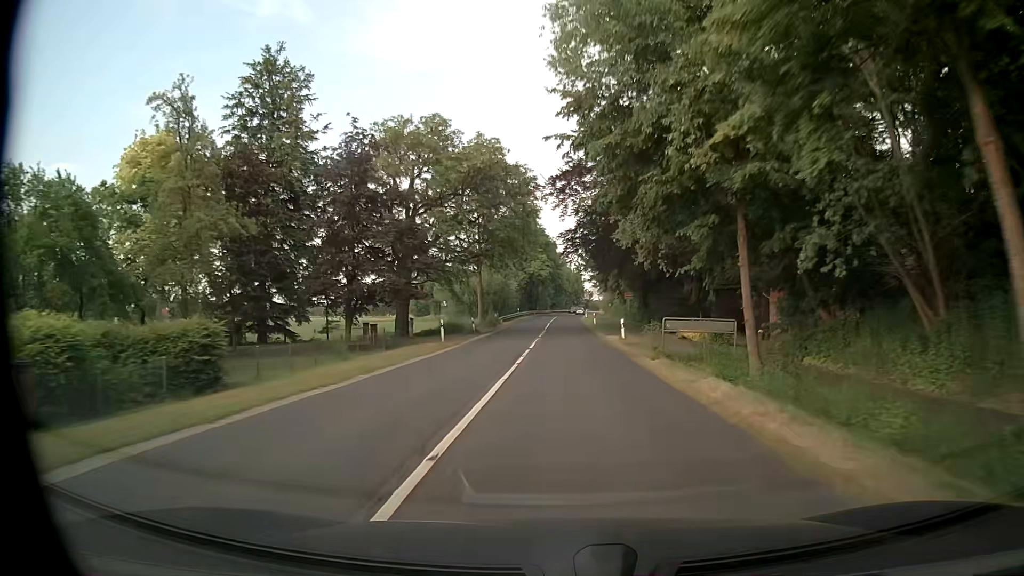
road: secondary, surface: asphalt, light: Day
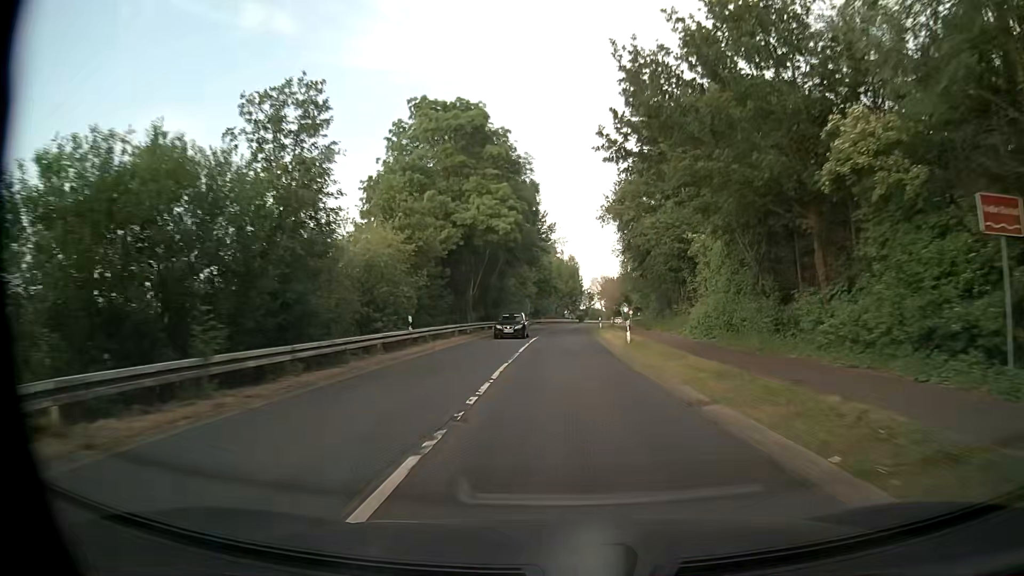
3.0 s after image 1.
(0.0, +59.9) m; +1°
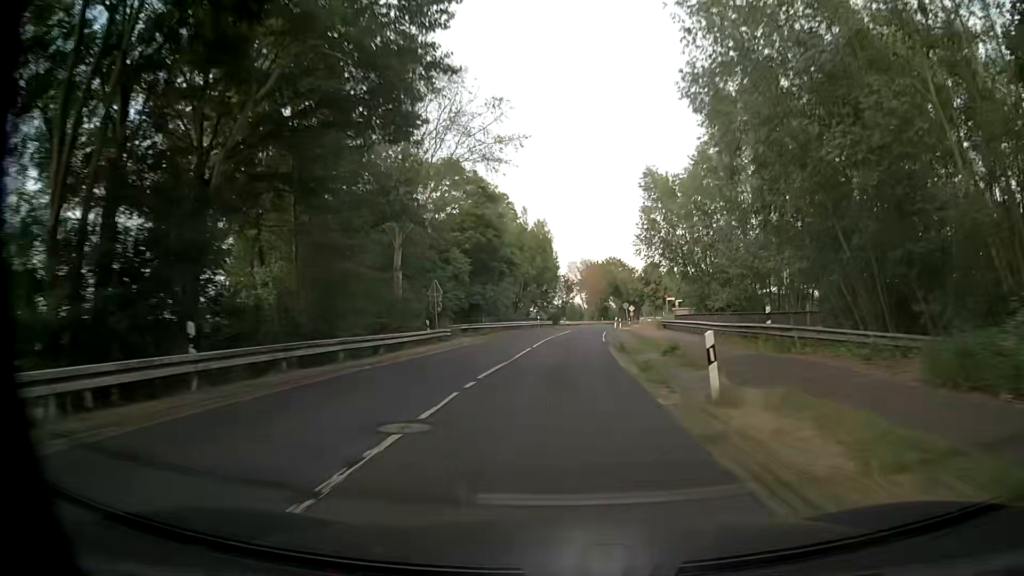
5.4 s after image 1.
(+0.9, +47.6) m; +2°
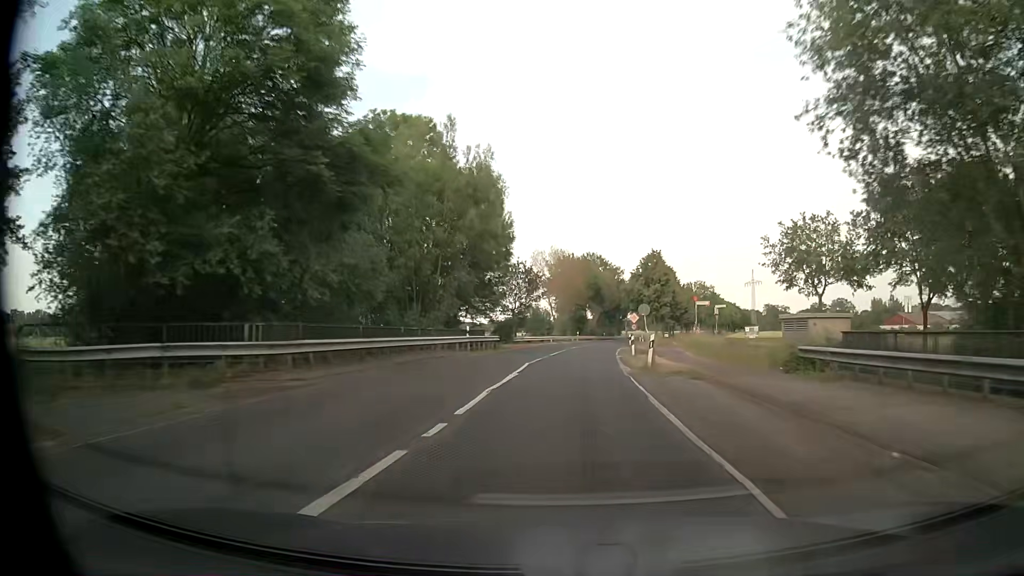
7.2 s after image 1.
(+1.2, +35.9) m; +3°
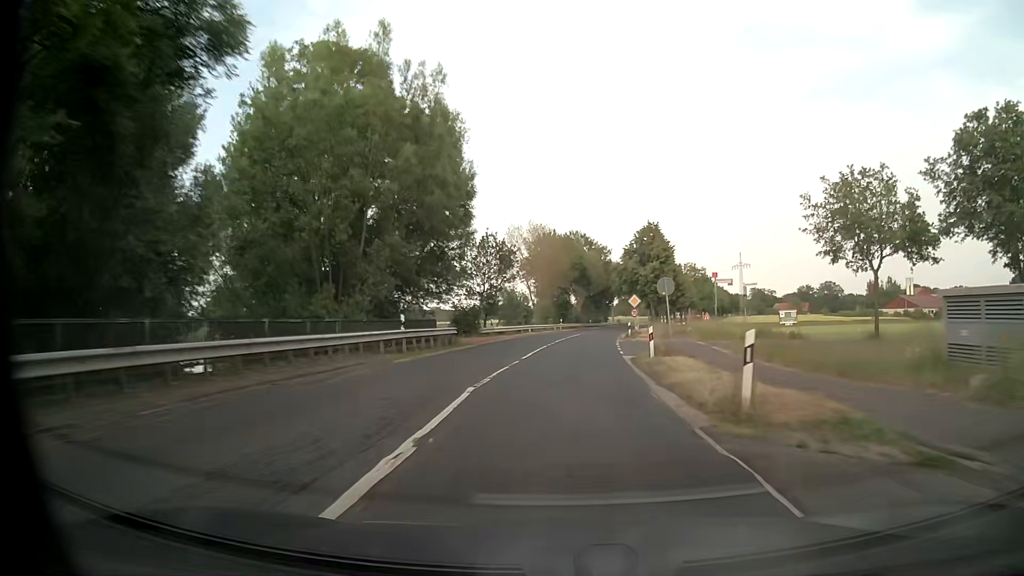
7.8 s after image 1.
(+0.1, +12.0) m; +1°
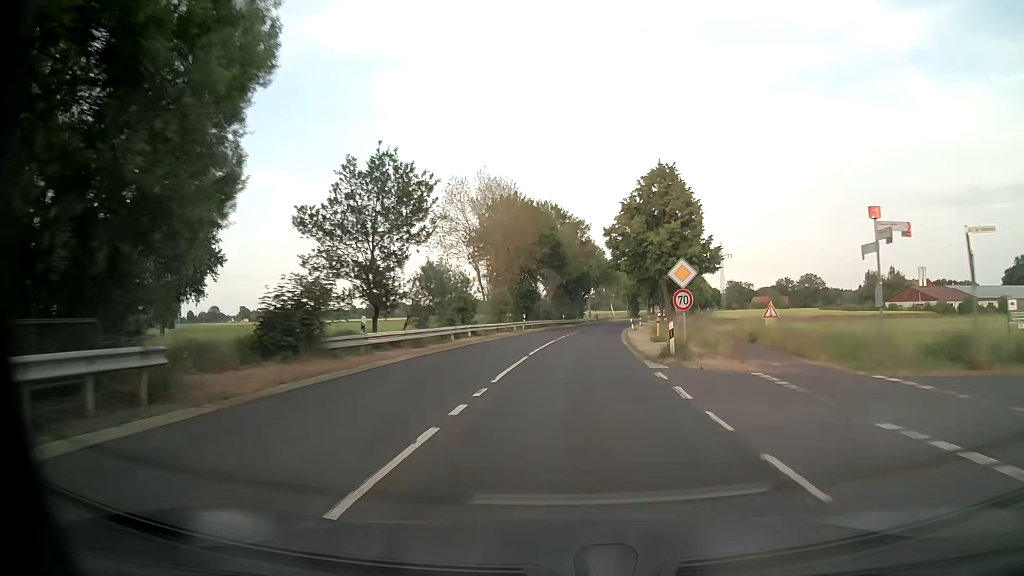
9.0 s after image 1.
(+0.6, +24.0) m; +3°
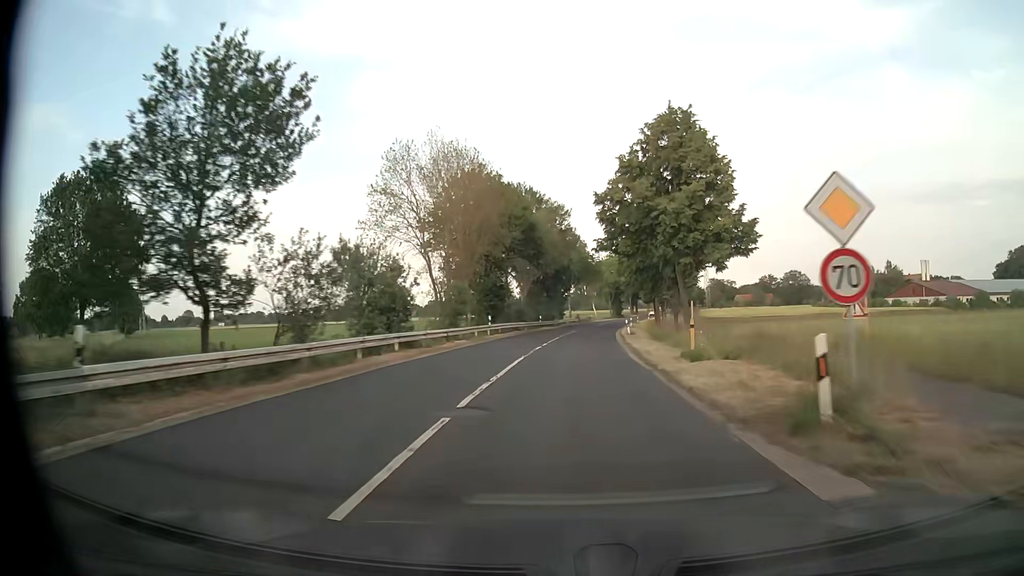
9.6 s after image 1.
(+0.2, +12.0) m; +2°
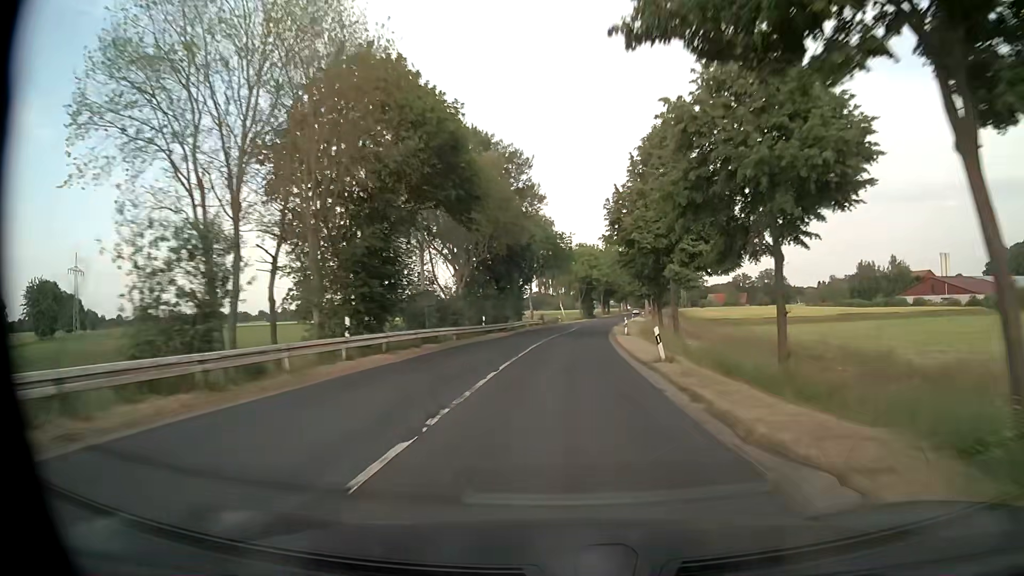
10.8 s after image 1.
(+0.6, +24.1) m; +3°
(0, +10) (0, +20) (+1, +30) (+1, +40) (+2, +50) (+3, +60) (+4, +70) (+5, +80) (+7, +90) (+8, +100) m
